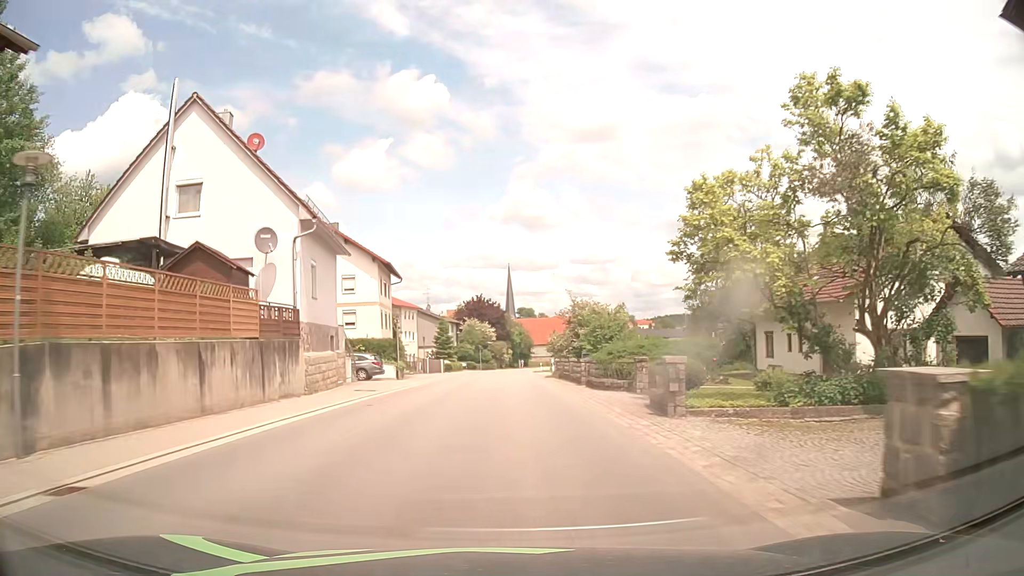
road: tertiary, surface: asphalt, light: Day
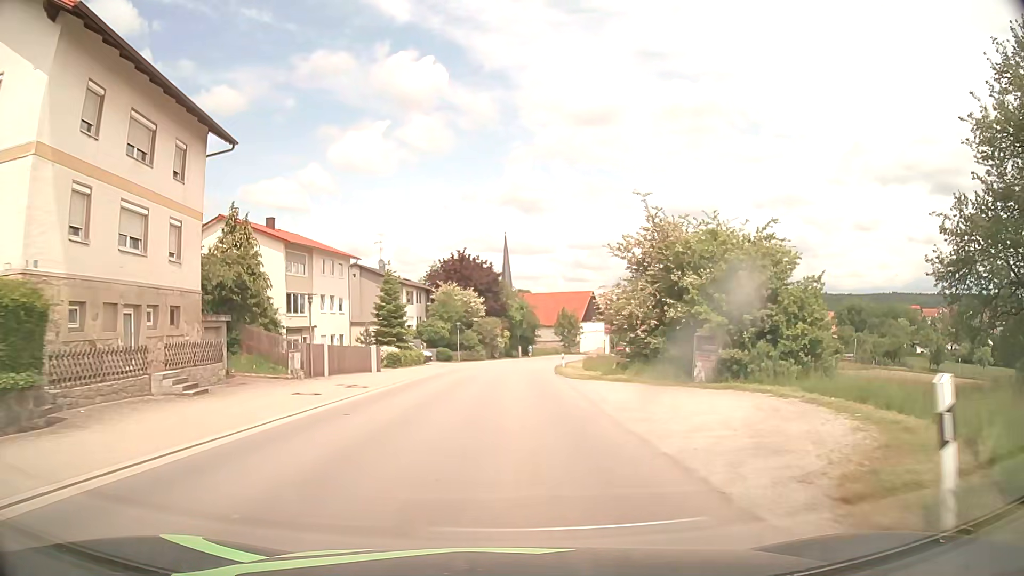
(+0.2, +39.9) m; 0°
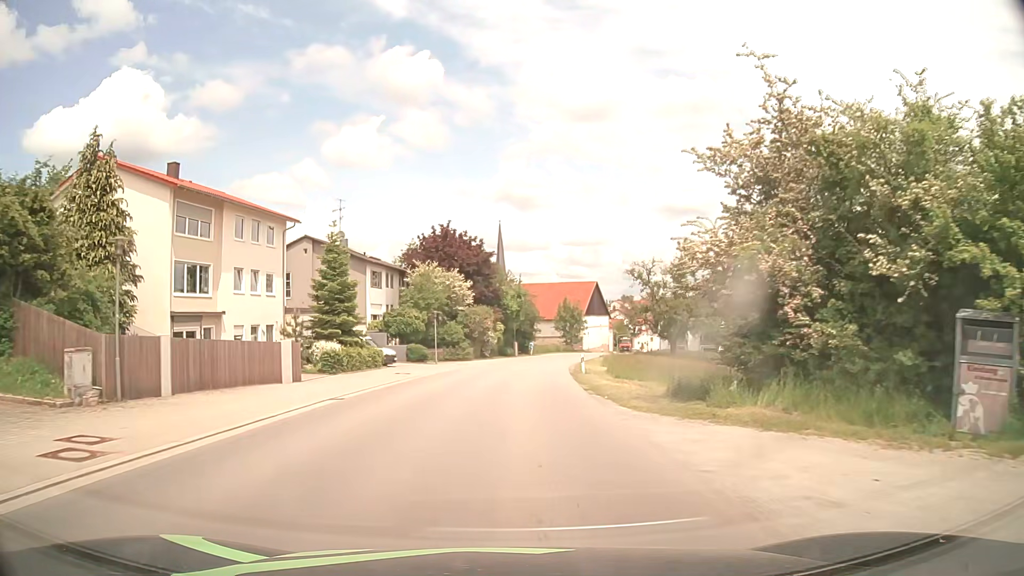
(+0.1, +15.9) m; +1°
(0, +10) (0, +20) (+1, +30) (+2, +40) (+3, +50) (+4, +60) (+6, +70) (+9, +79) (+12, +89) (+14, +98) m
